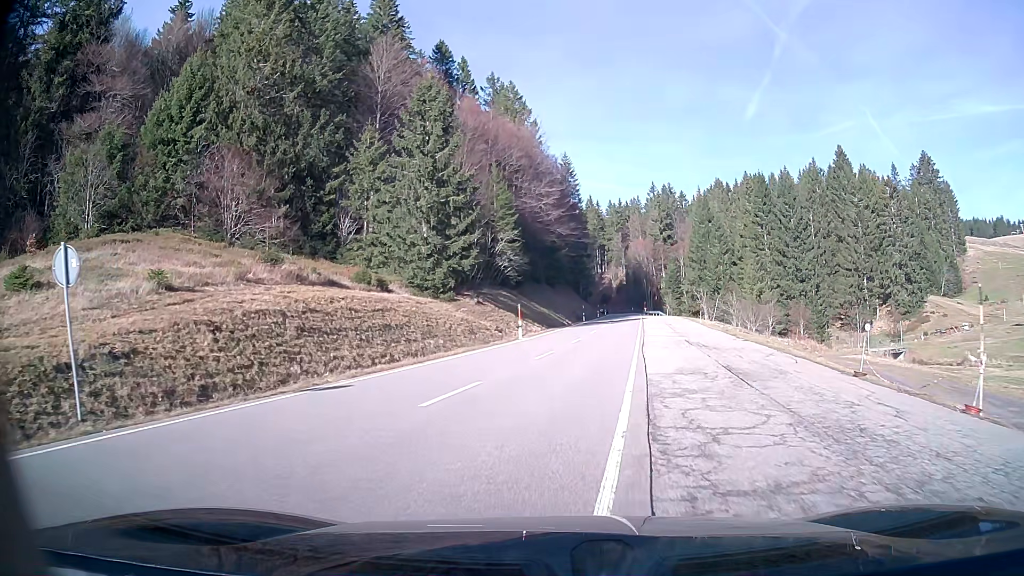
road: secondary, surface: asphalt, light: Day
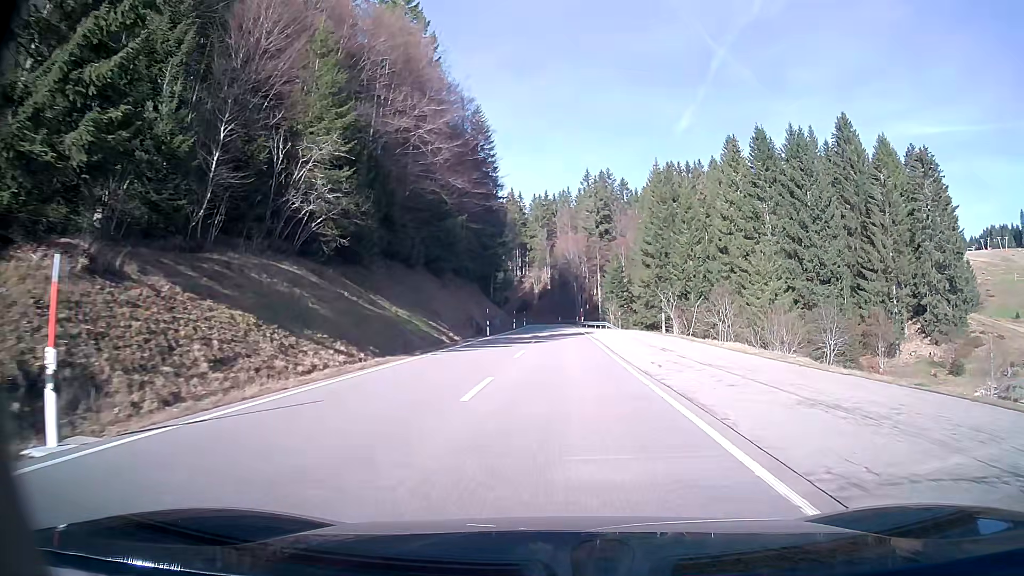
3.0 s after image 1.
(+2.5, +36.3) m; +7°
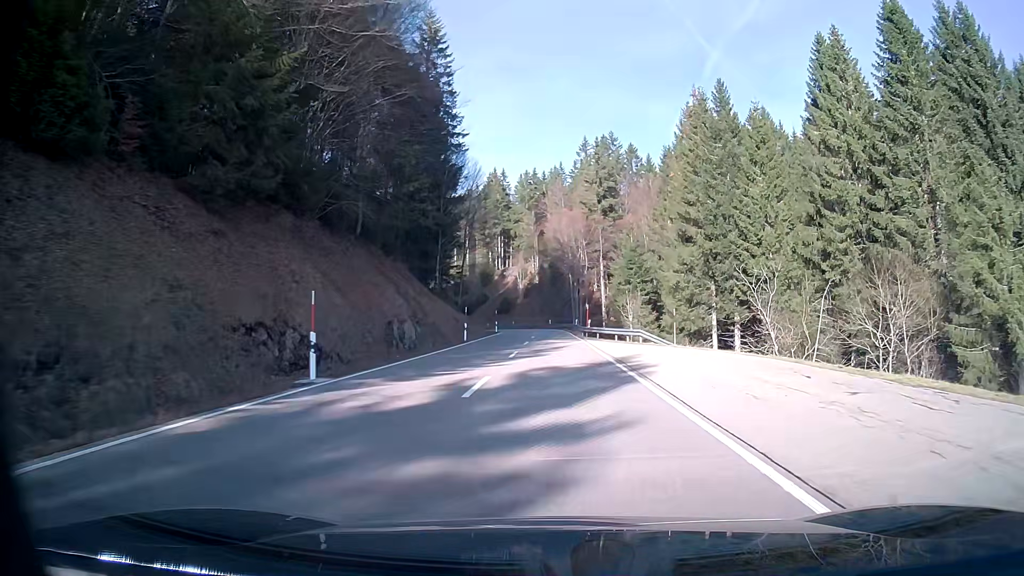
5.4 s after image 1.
(+0.3, +35.4) m; +1°
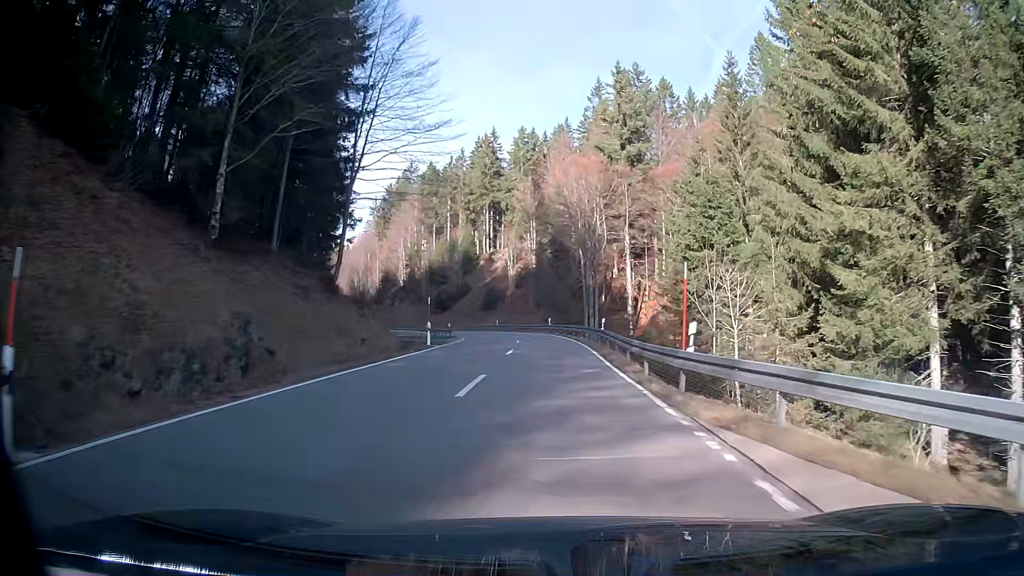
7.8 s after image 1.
(-0.1, +36.3) m; -1°
